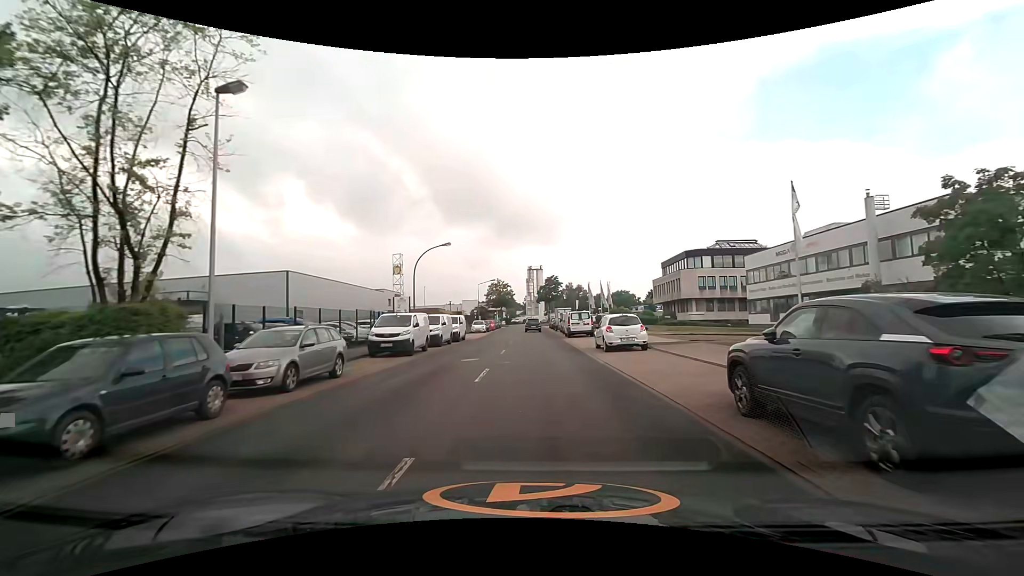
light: Day
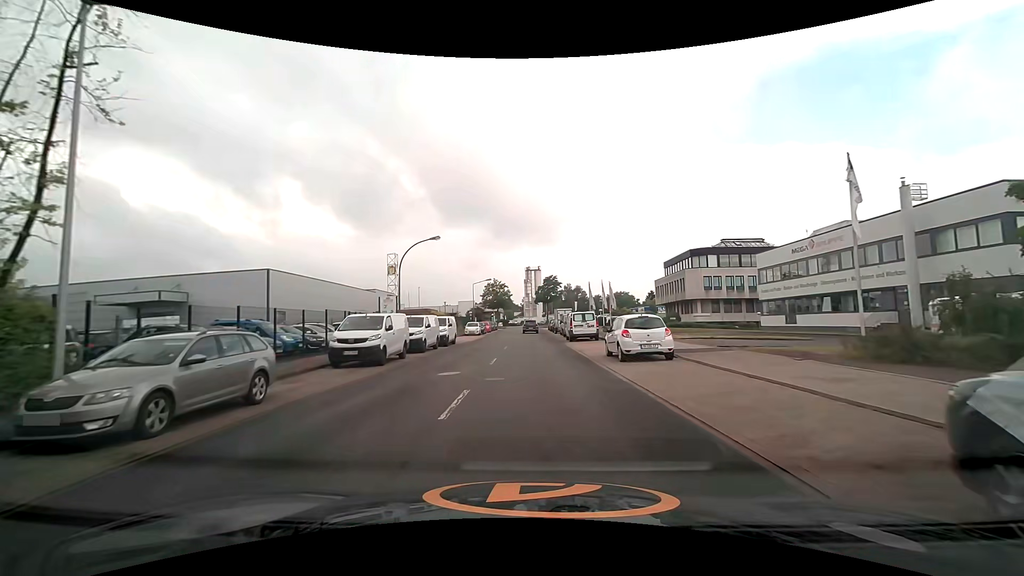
(+0.1, +4.0) m; +1°
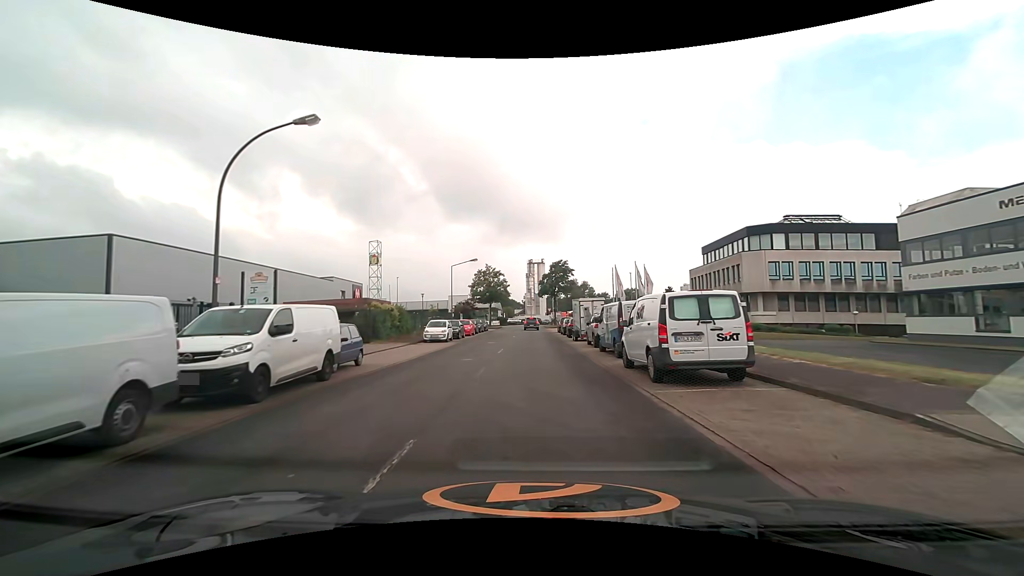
(-0.1, +22.3) m; 0°
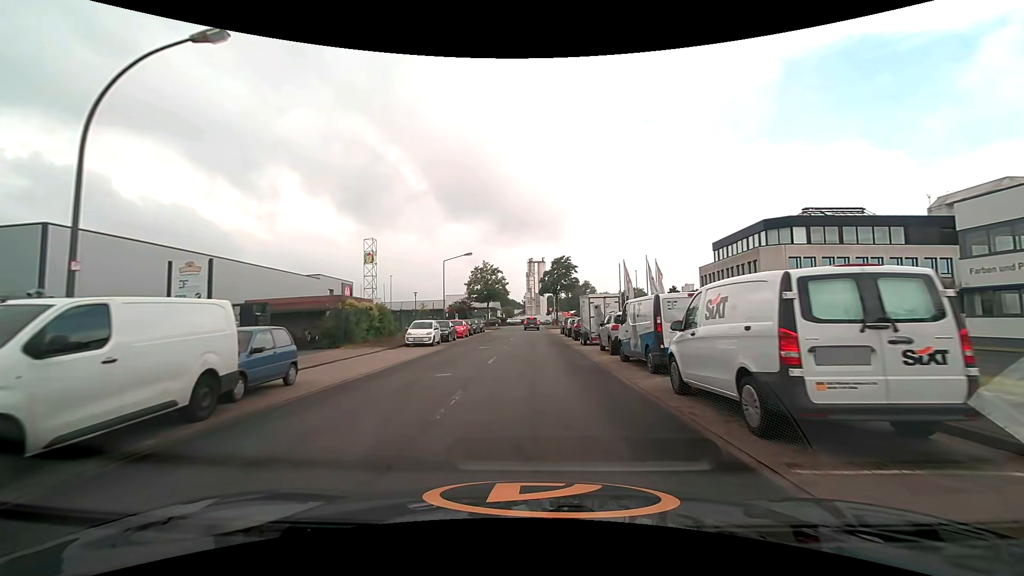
(0.0, +4.9) m; 0°
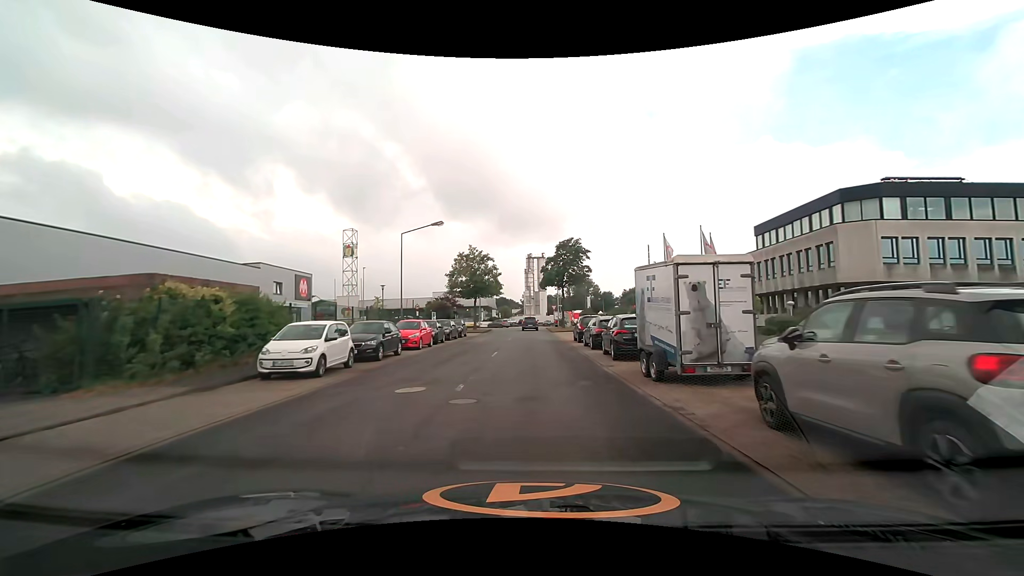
(0.0, +15.3) m; 0°
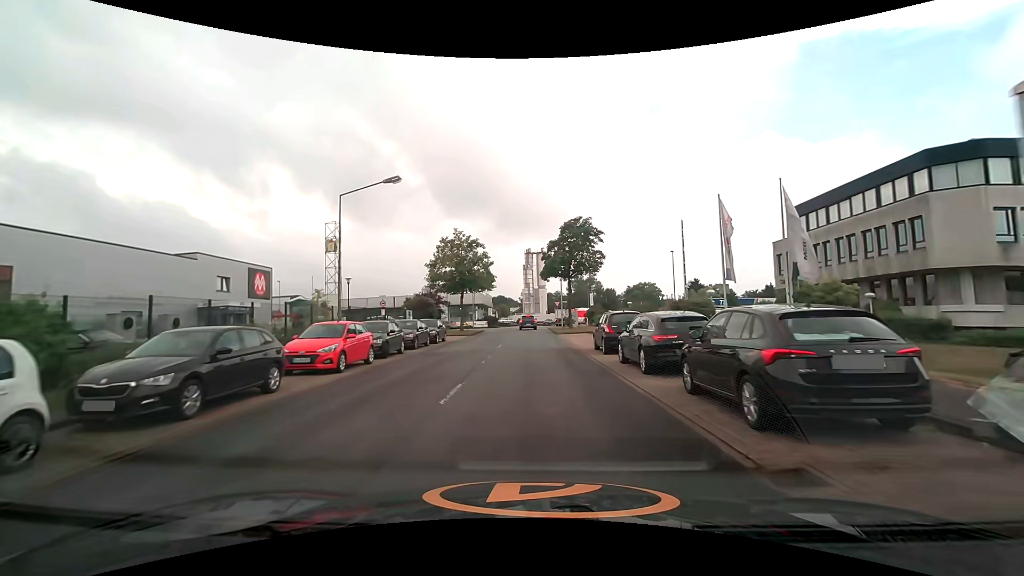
(+0.1, +10.3) m; +1°
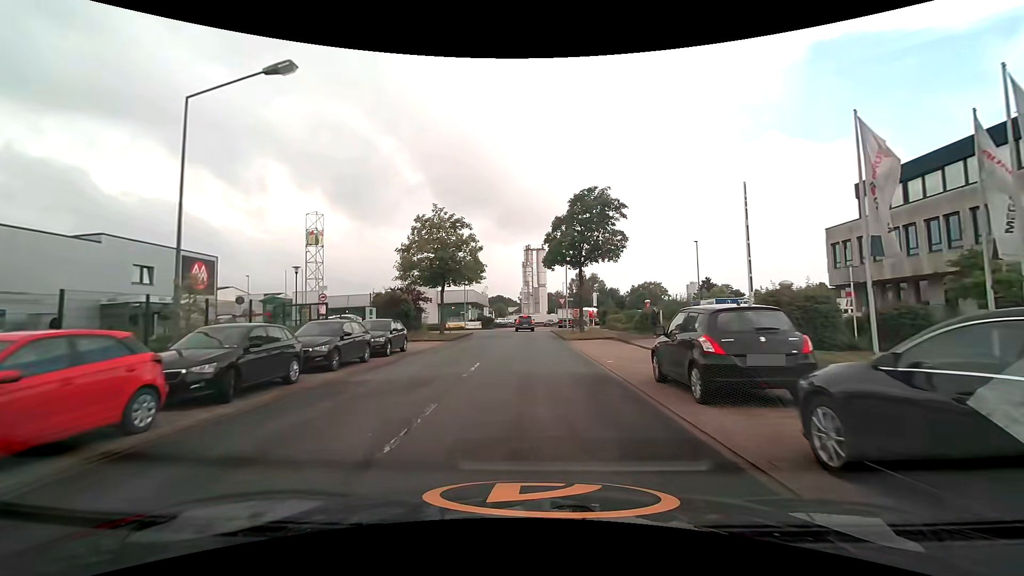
(-0.1, +10.0) m; 0°
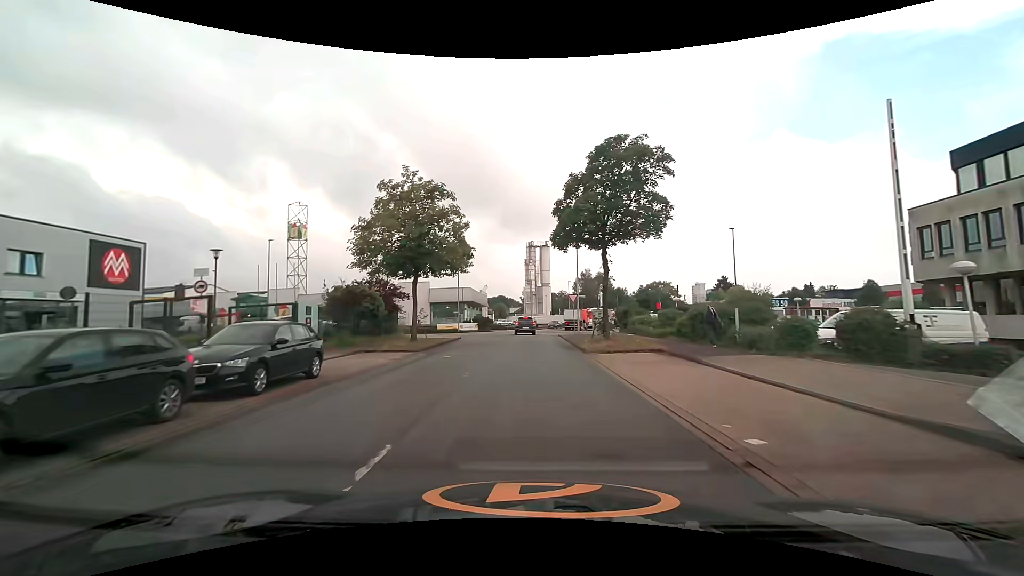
(0.0, +9.5) m; 0°
